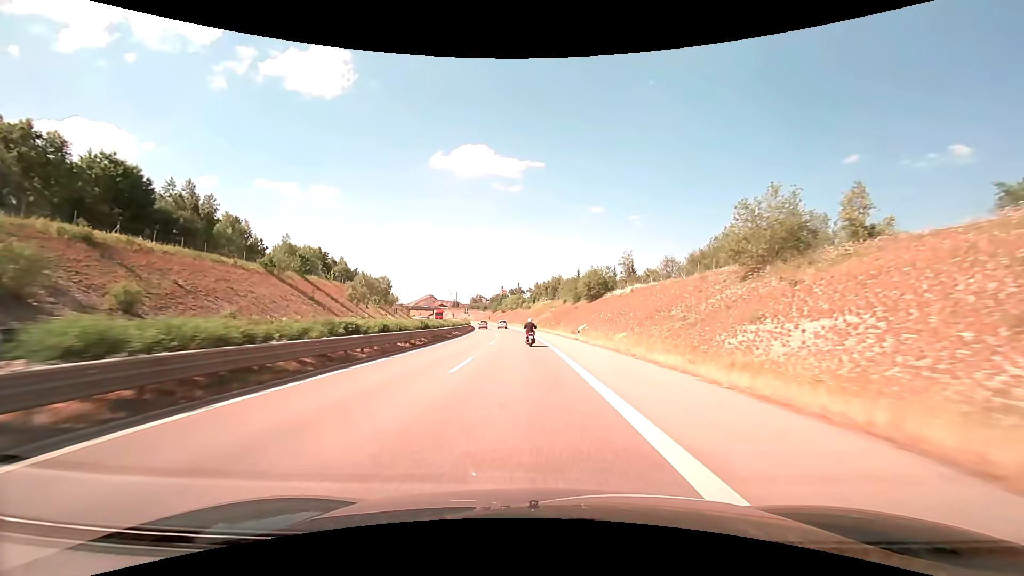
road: trunk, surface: asphalt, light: Day
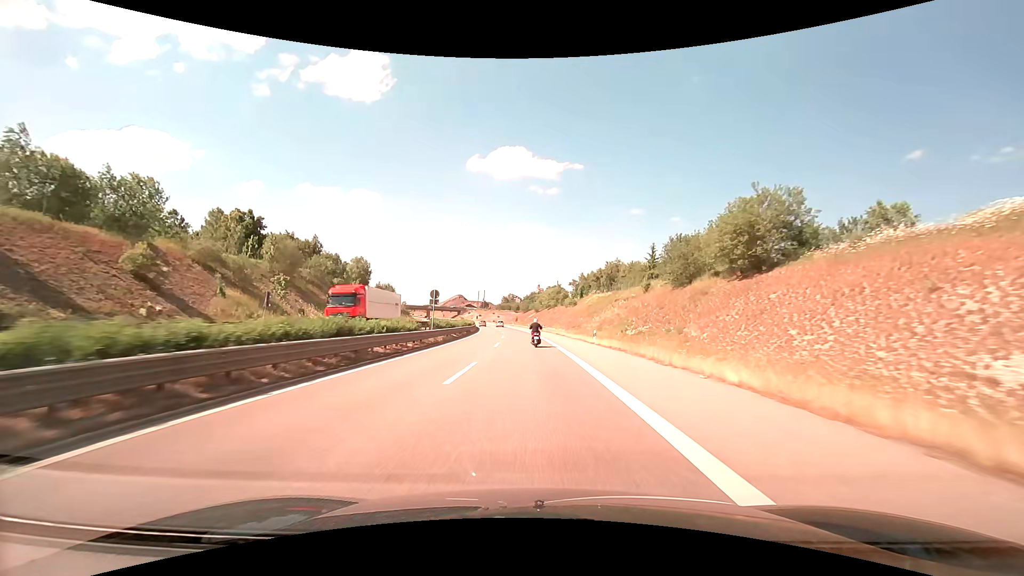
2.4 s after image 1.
(-2.3, +56.4) m; -4°
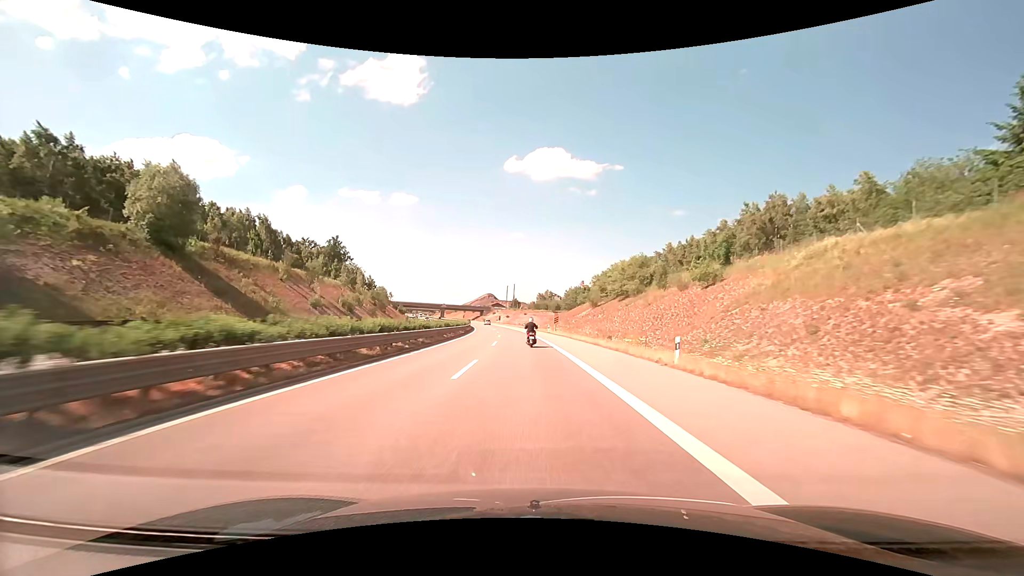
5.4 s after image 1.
(-2.8, +70.8) m; -4°
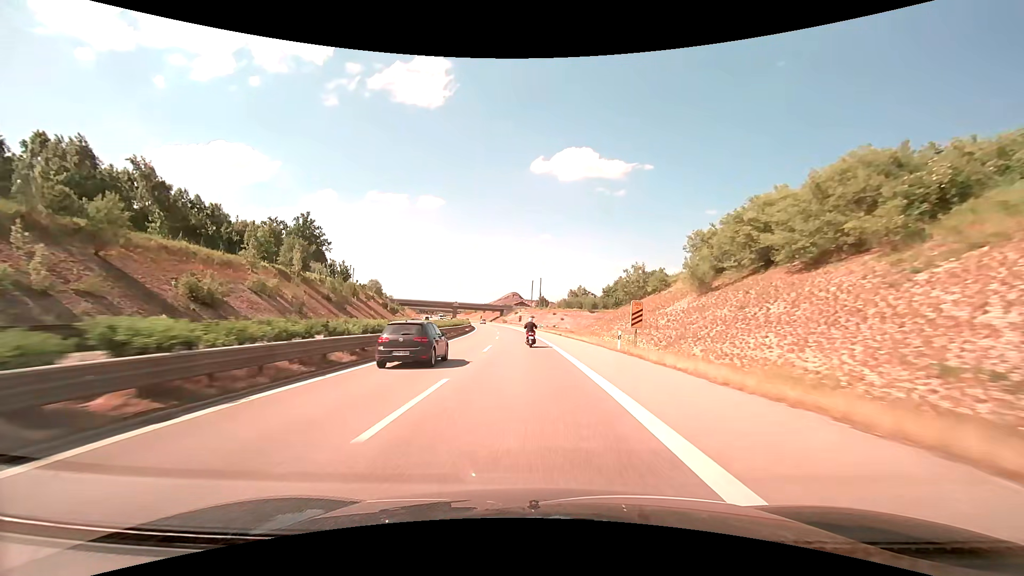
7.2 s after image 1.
(-1.0, +42.3) m; -3°
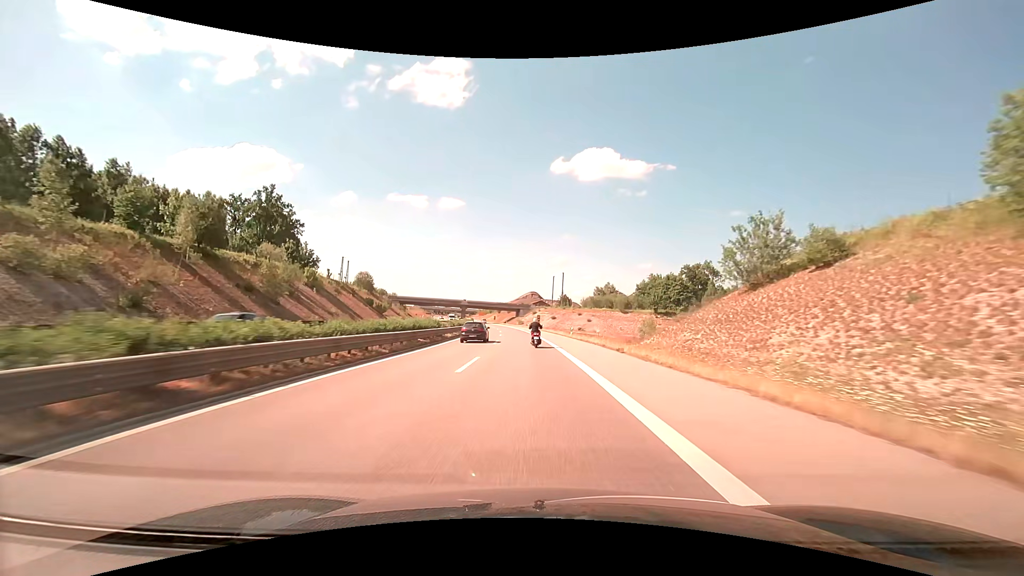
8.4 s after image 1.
(-0.6, +28.1) m; -2°
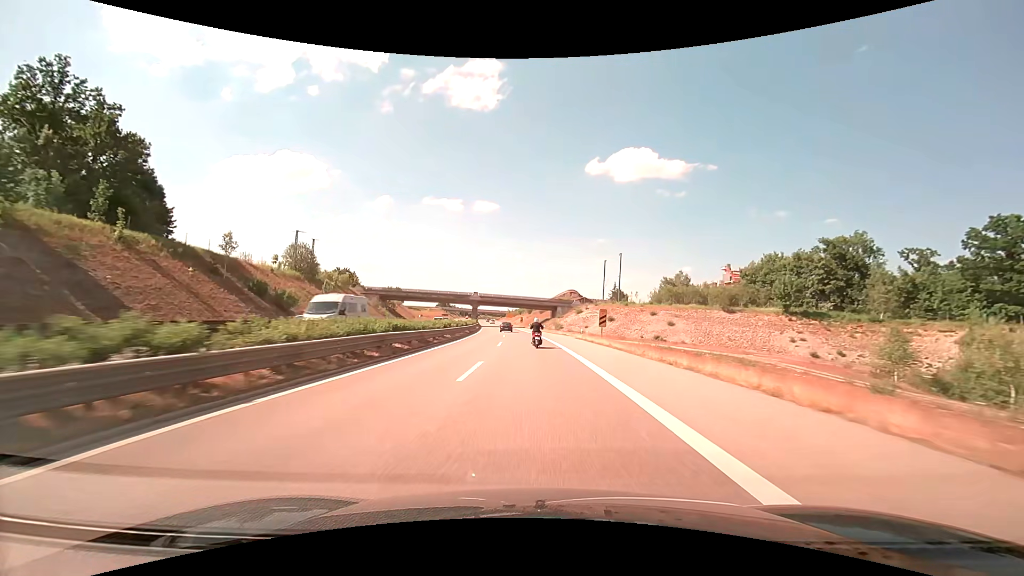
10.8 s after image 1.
(-2.2, +55.8) m; -4°
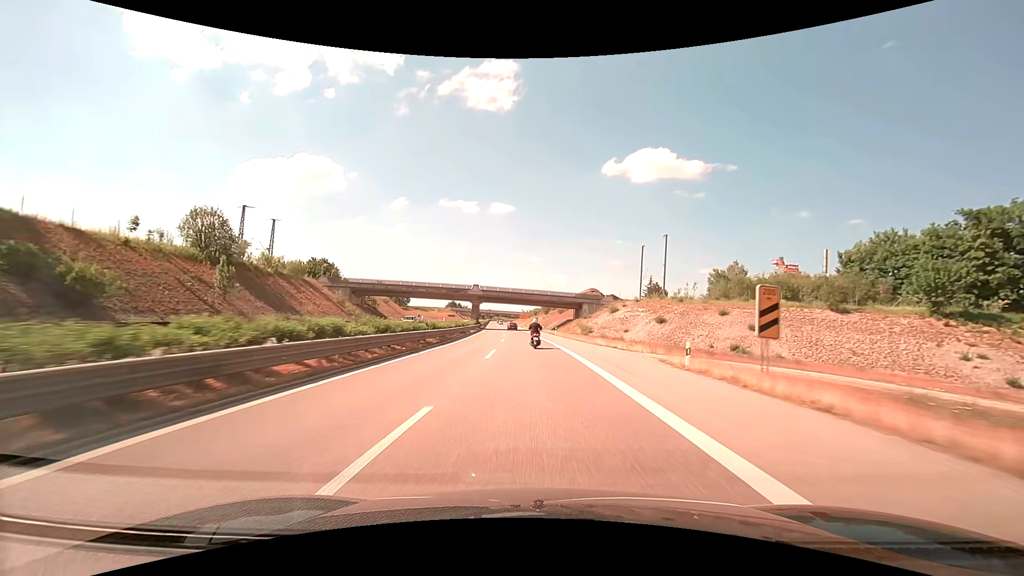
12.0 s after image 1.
(-0.4, +27.8) m; -2°
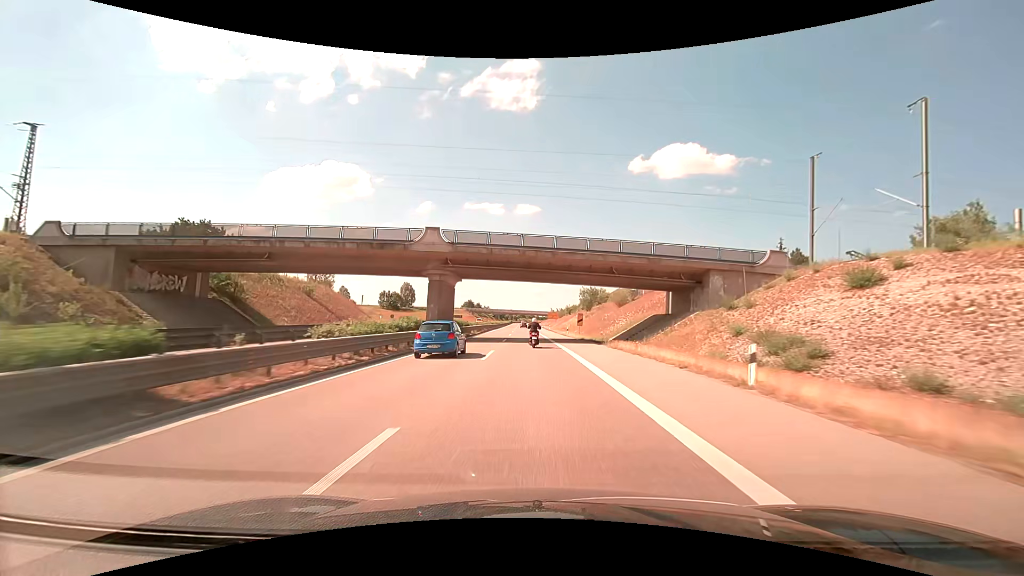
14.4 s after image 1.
(-1.7, +55.5) m; -3°
(0, +10) (0, +20) (0, +30) (-1, +40) (-1, +50) (-1, +60) (-2, +70) (-2, +80) (-2, +90) (-3, +100) m
